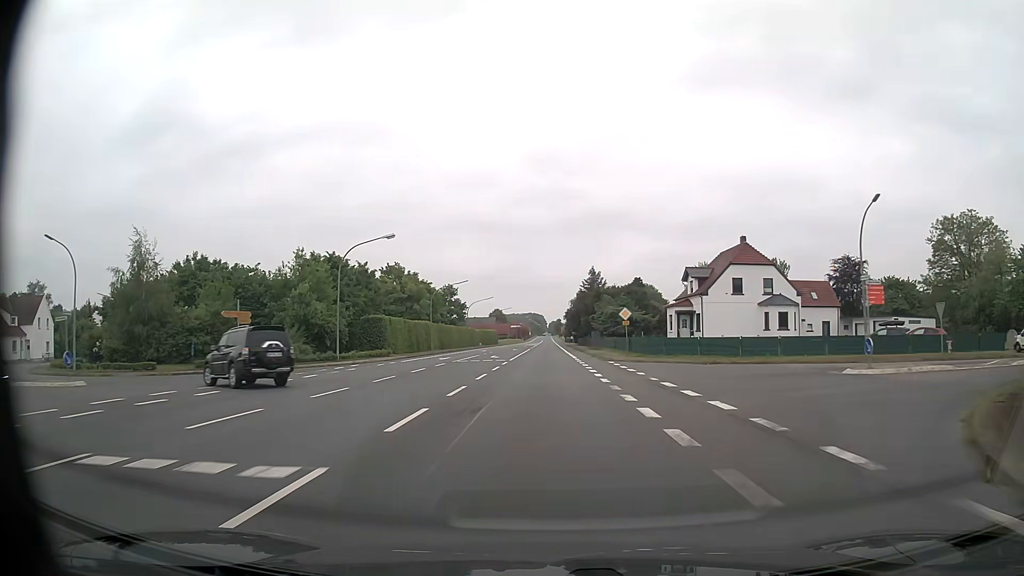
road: primary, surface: asphalt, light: Day
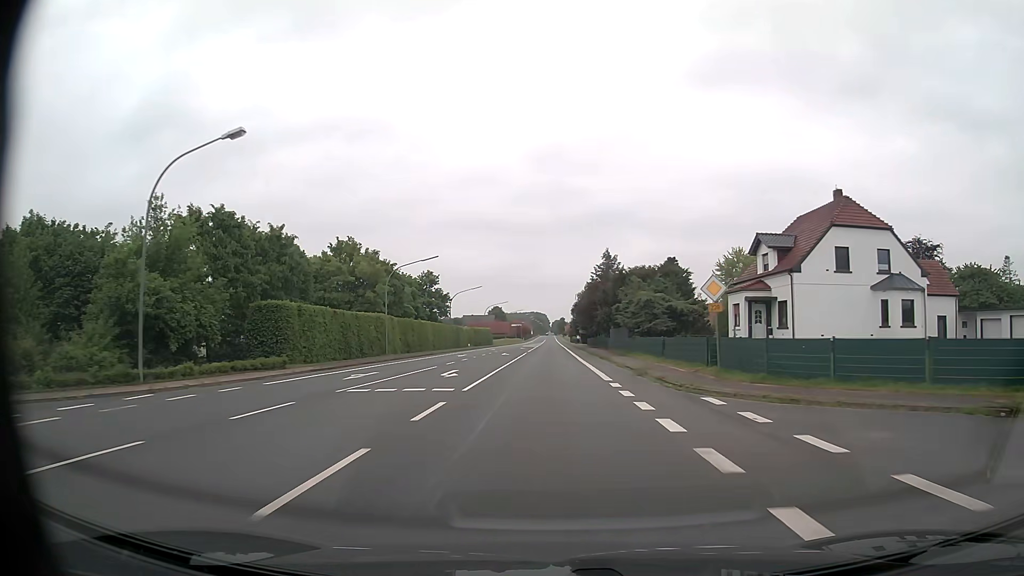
(0.0, +22.6) m; 0°
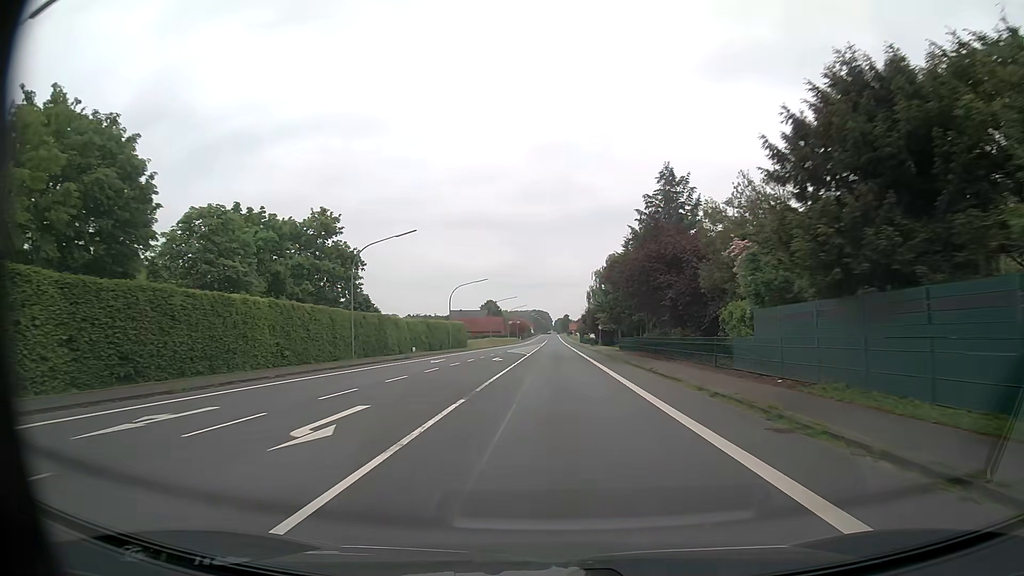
(-0.1, +45.3) m; 0°
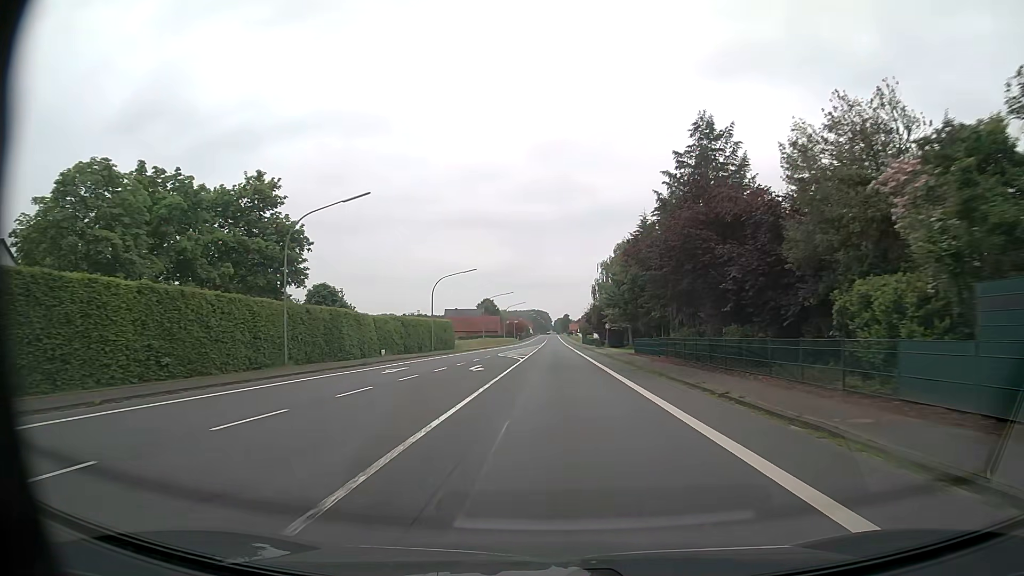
(0.0, +11.3) m; 0°
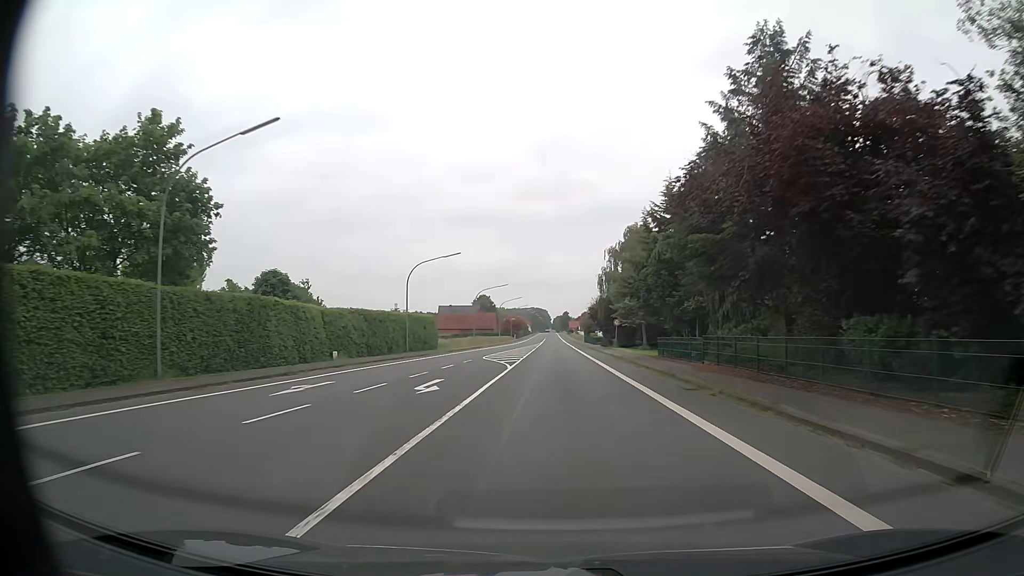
(0.0, +11.3) m; 0°
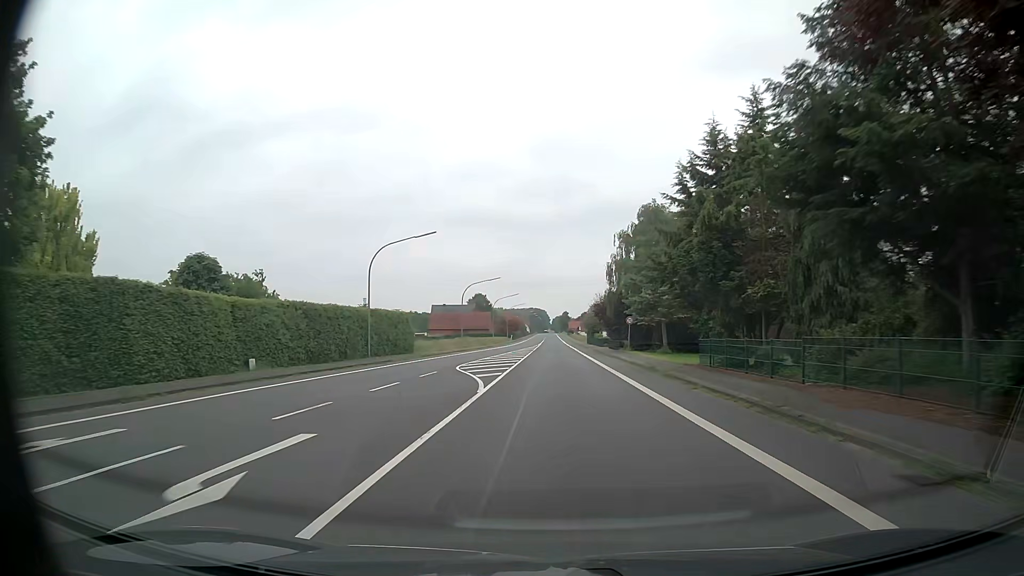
(0.0, +11.3) m; 0°
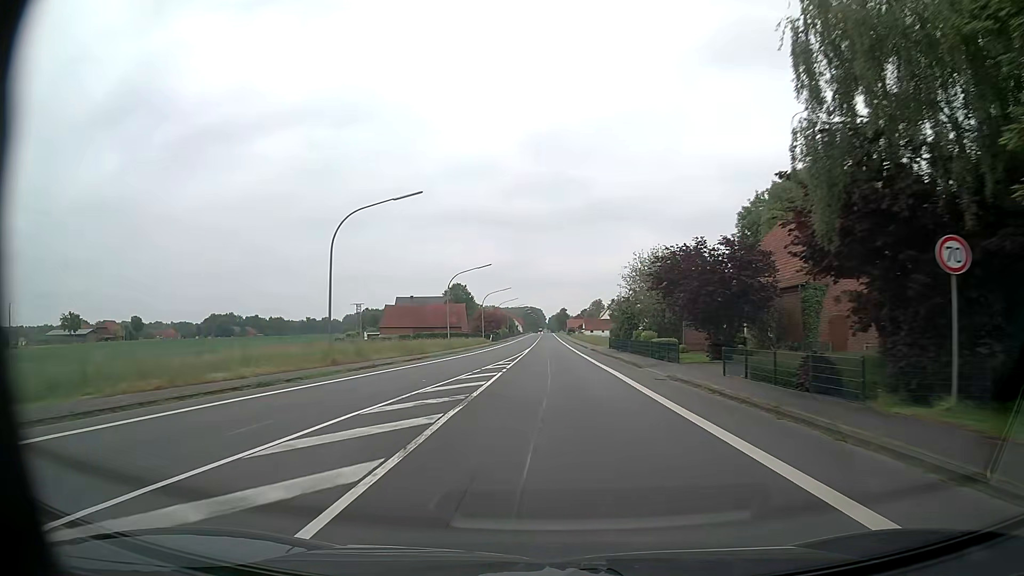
(+0.4, +45.3) m; +1°
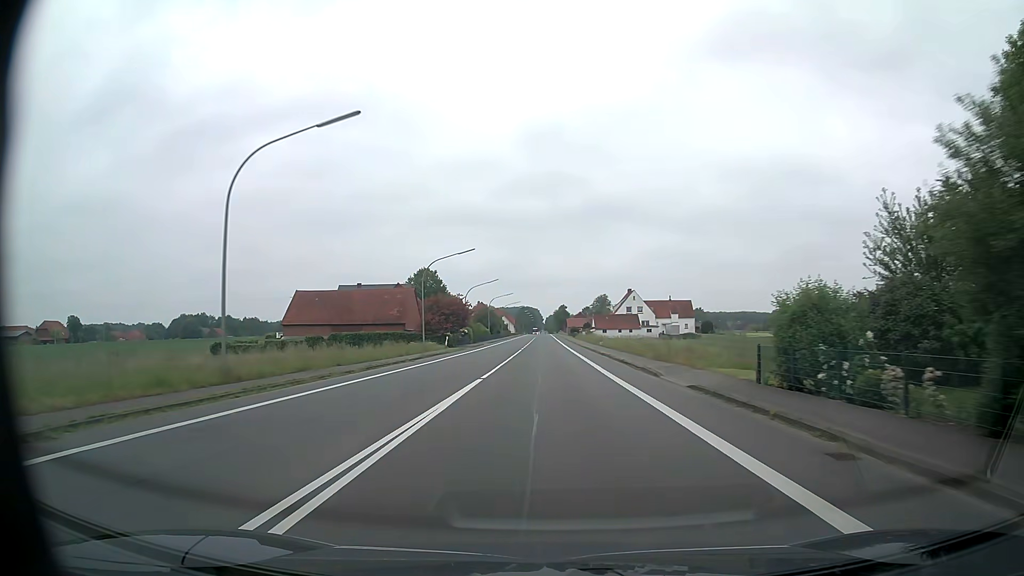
(+0.1, +45.2) m; 0°
(0, +10) (0, +20) (0, +30) (0, +40) (0, +50) (0, +60) (0, +70) (0, +80) (0, +90) (-1, +100) m
